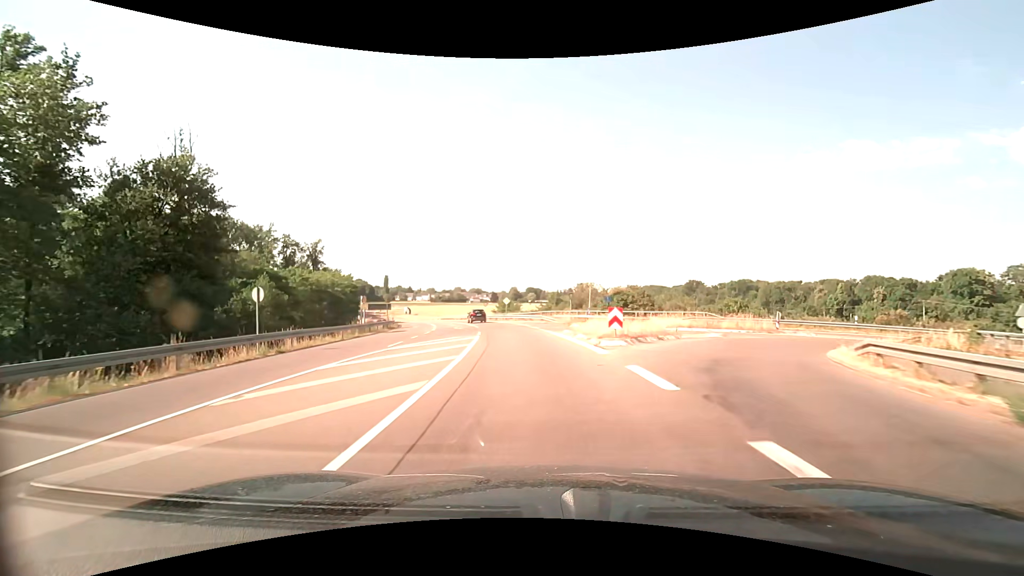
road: secondary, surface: asphalt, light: Day
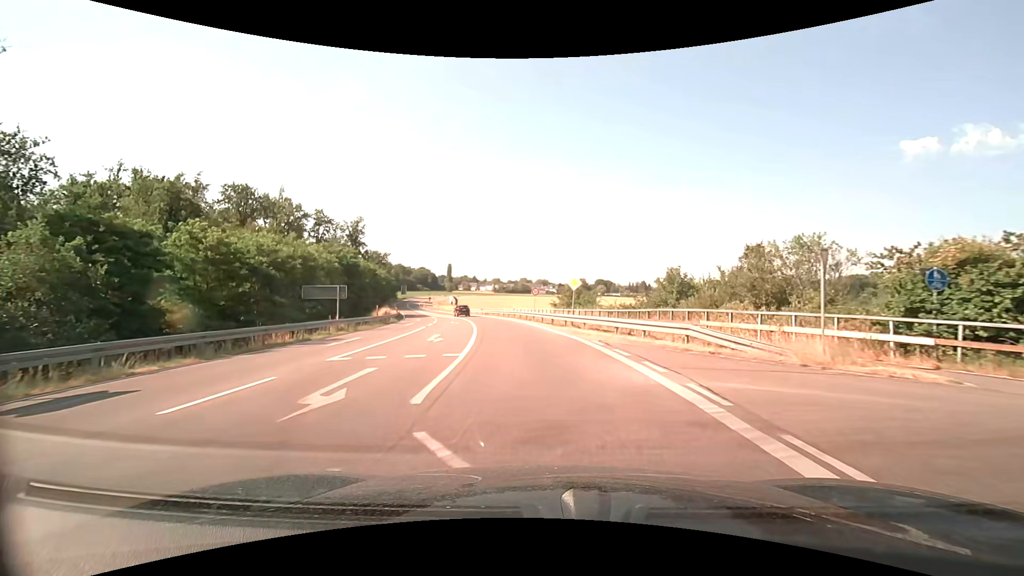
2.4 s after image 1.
(-2.1, +32.0) m; -7°
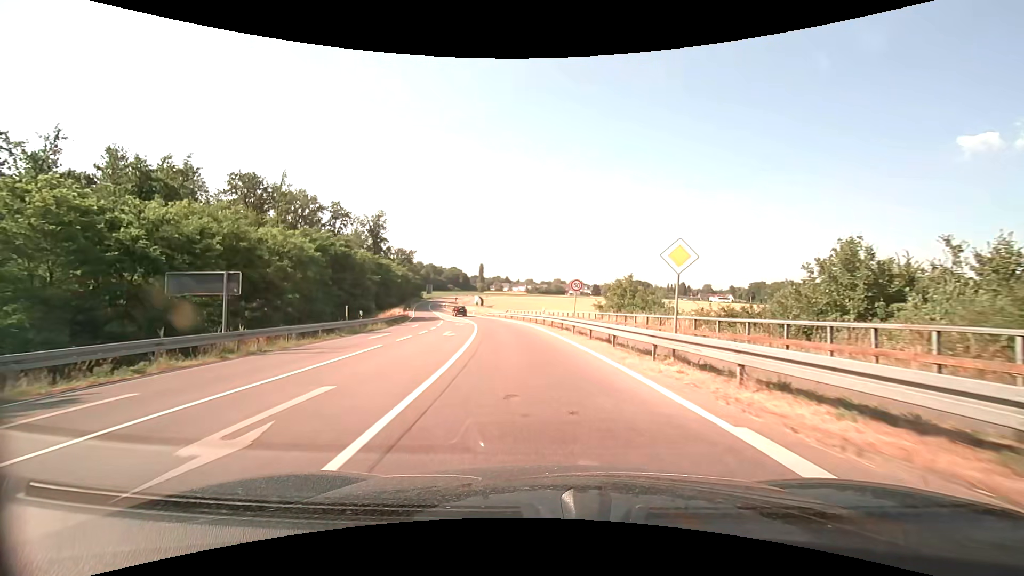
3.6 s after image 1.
(-0.5, +14.7) m; -4°
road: tertiary
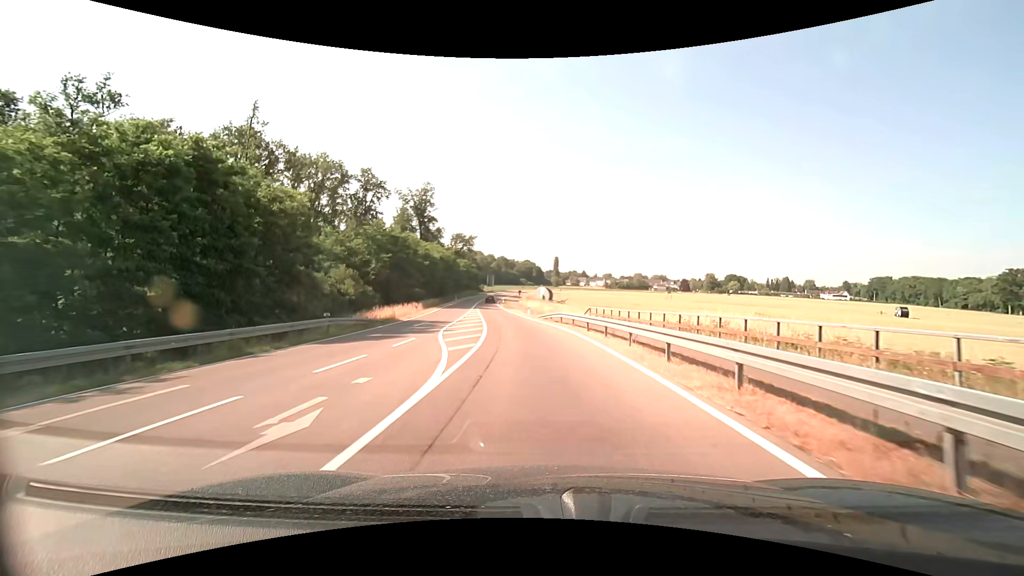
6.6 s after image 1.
(-2.8, +35.2) m; -9°
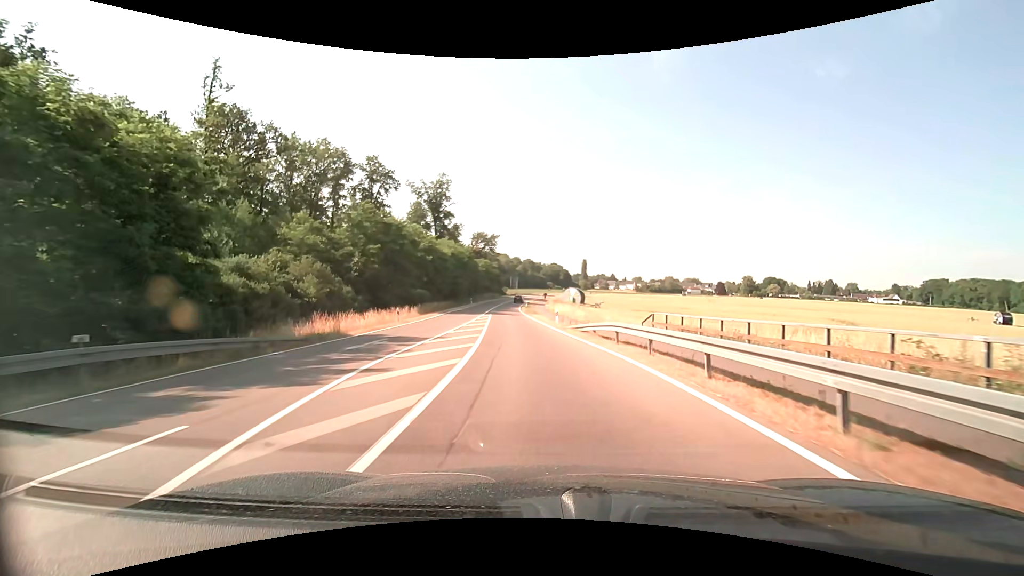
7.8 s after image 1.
(-0.4, +14.3) m; -3°
(0, +10) (-1, +20) (-2, +30) (-3, +40) (-4, +50) (-5, +60) (-5, +70) (-6, +80) (-6, +90) (-6, +100) m
